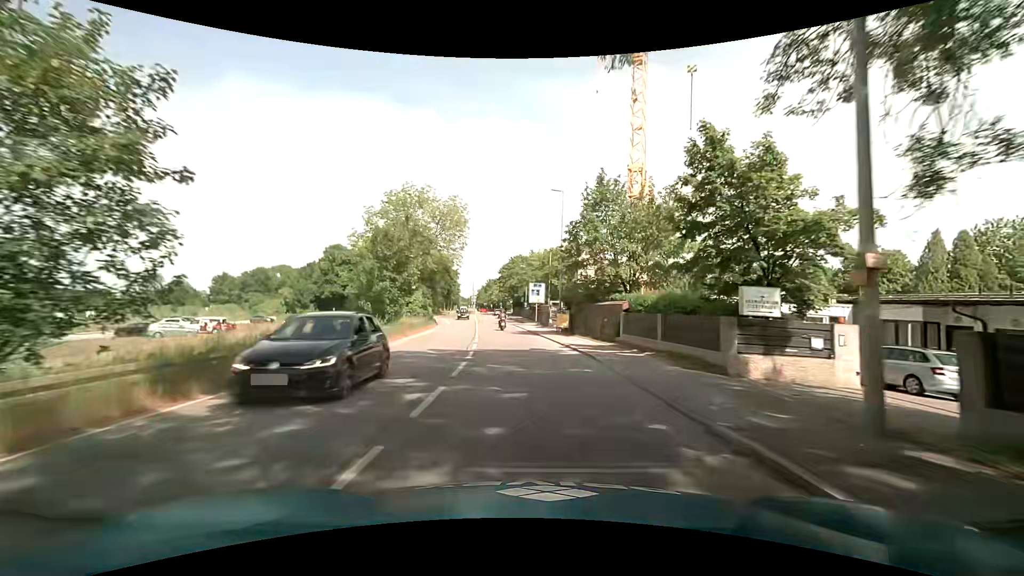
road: tertiary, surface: asphalt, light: Day
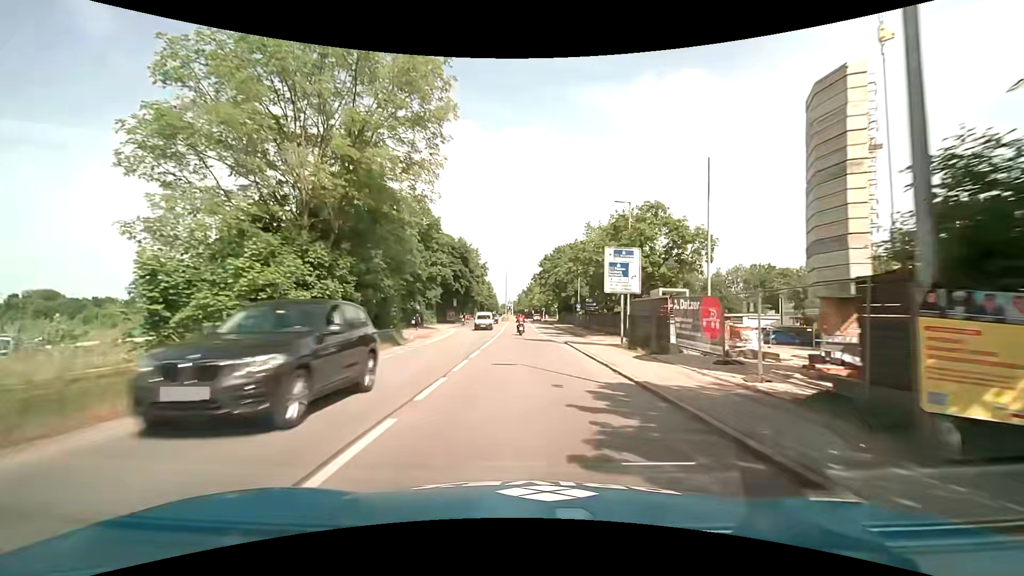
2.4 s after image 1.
(-1.2, +30.3) m; -5°
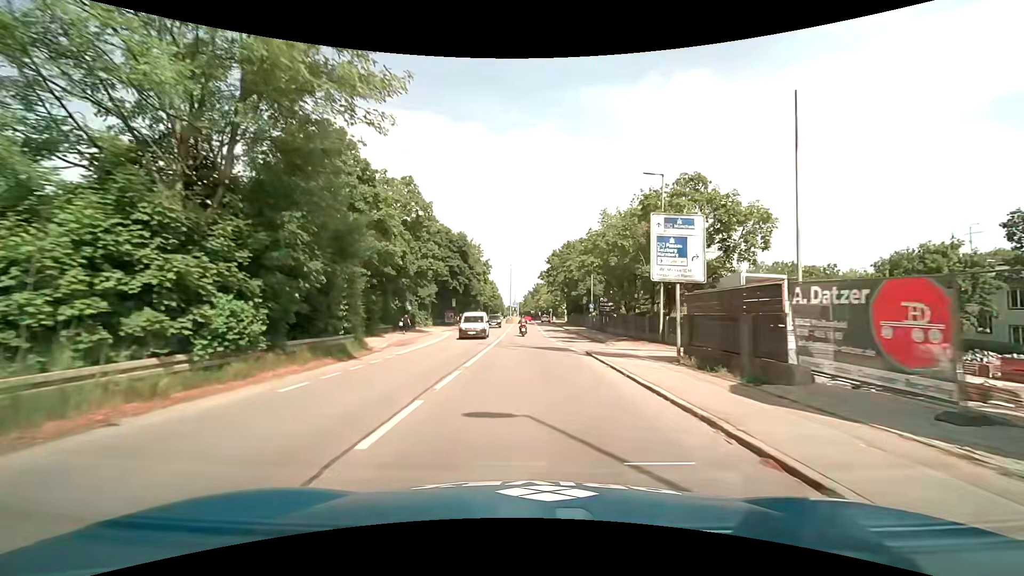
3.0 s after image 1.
(-0.1, +7.6) m; -1°
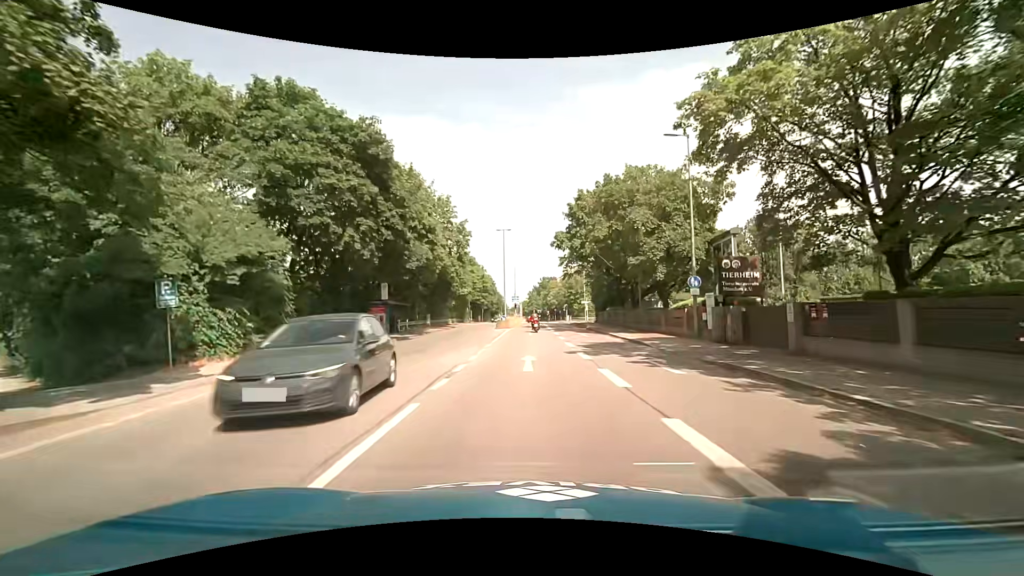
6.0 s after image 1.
(-0.2, +35.9) m; -1°
(0, +10) (0, +20) (0, +30) (+1, +40) (+1, +50) (+1, +60) (+1, +70) (+1, +80) (+2, +90) (+2, +100) m
